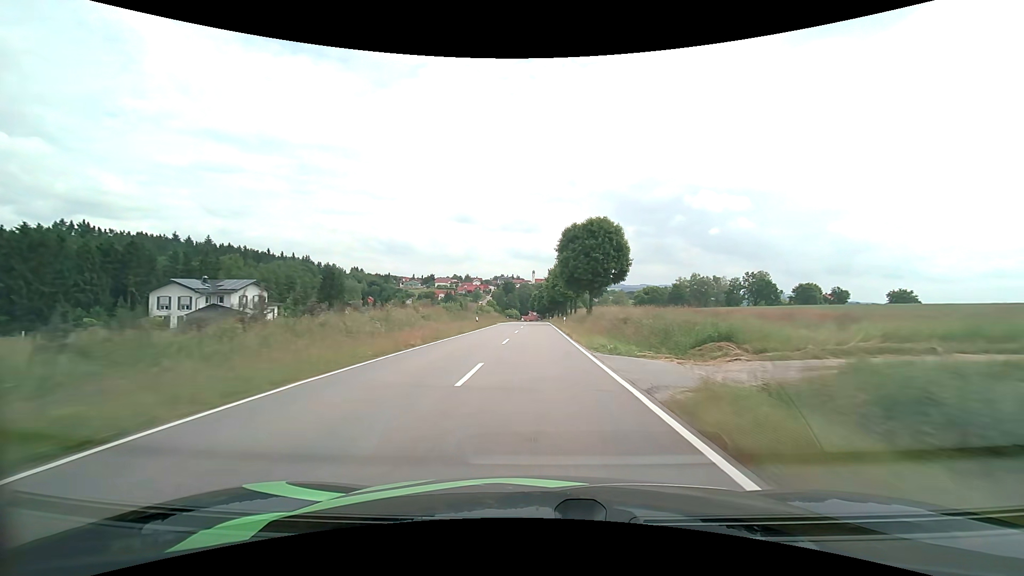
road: tertiary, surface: asphalt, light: Day
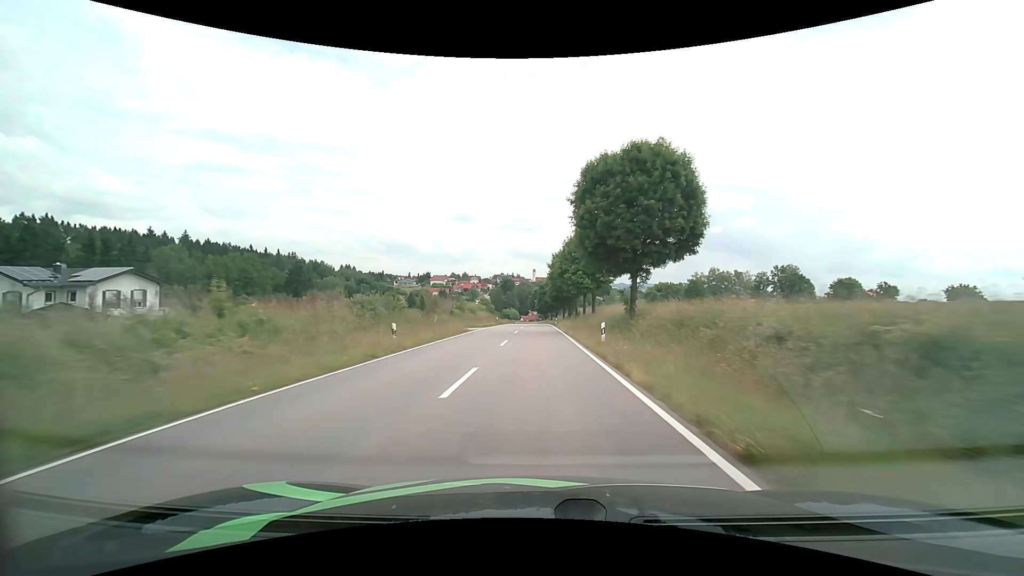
(0.0, +25.9) m; 0°
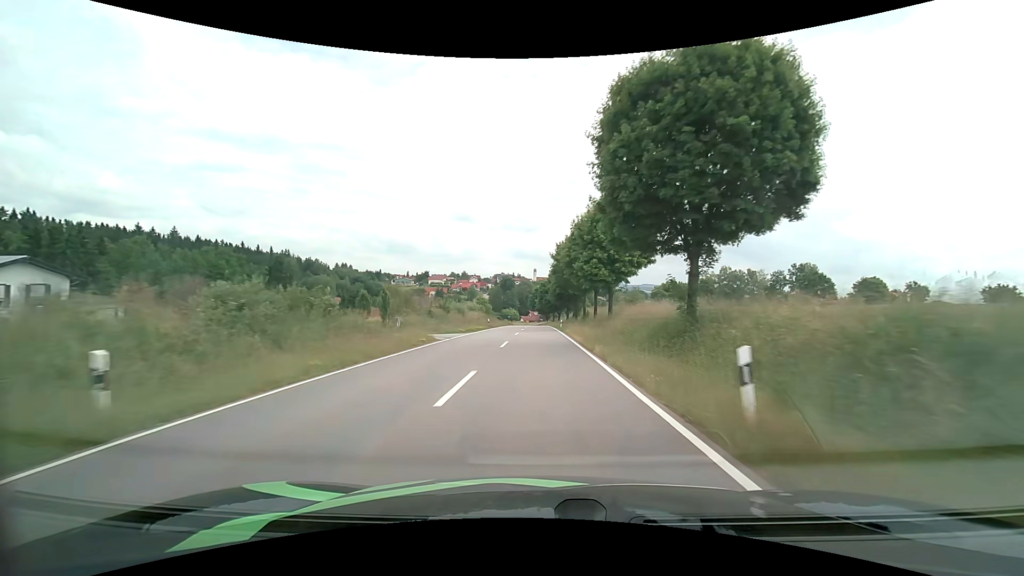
(0.0, +12.6) m; 0°
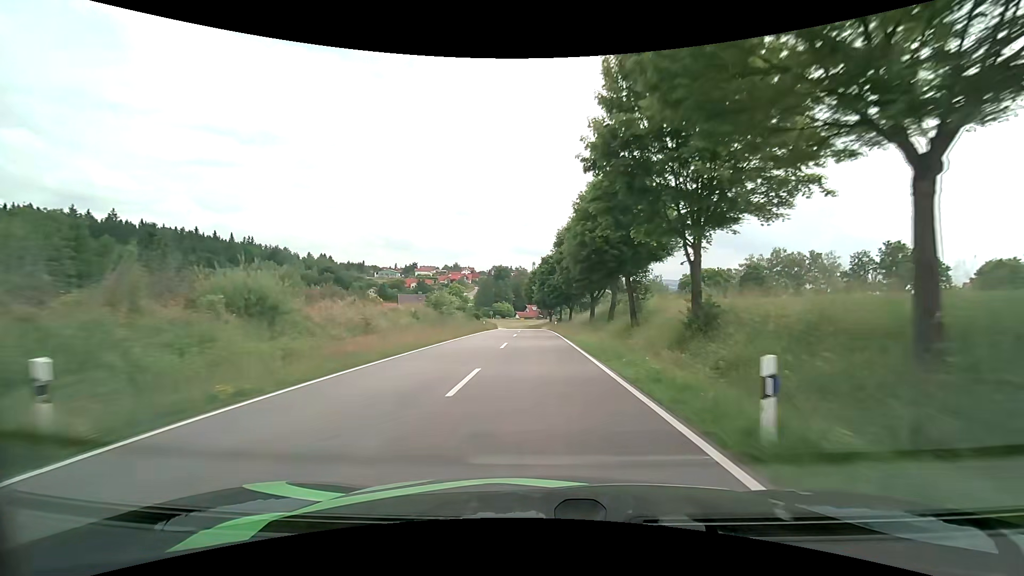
(0.0, +48.5) m; 0°
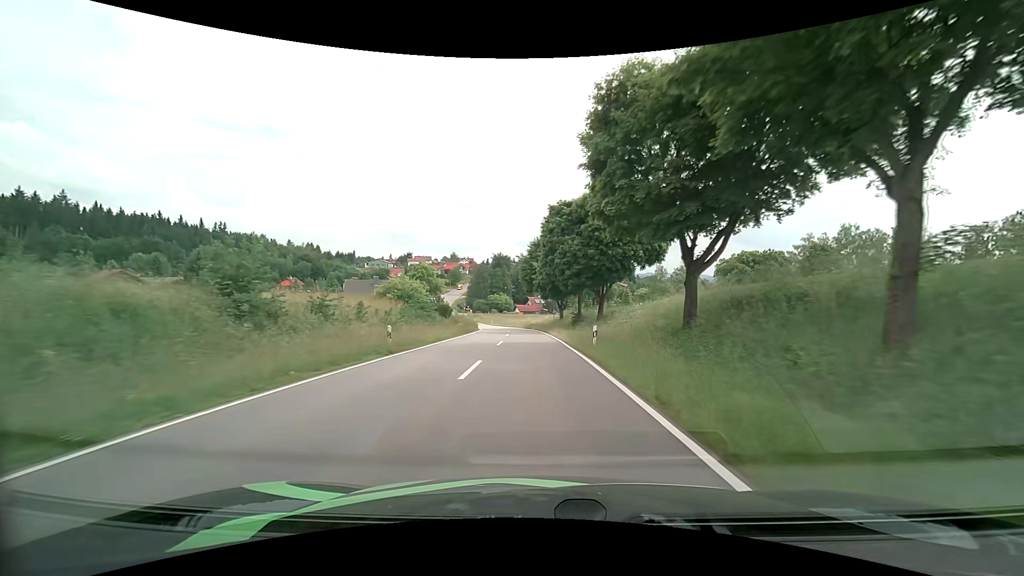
(+0.2, +35.0) m; 0°
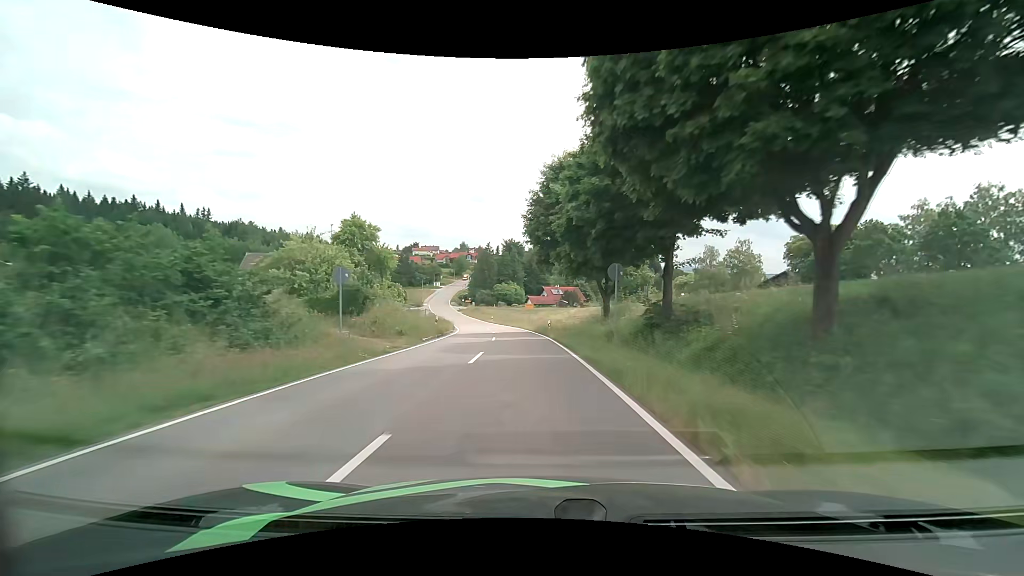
(-0.3, +33.3) m; -1°
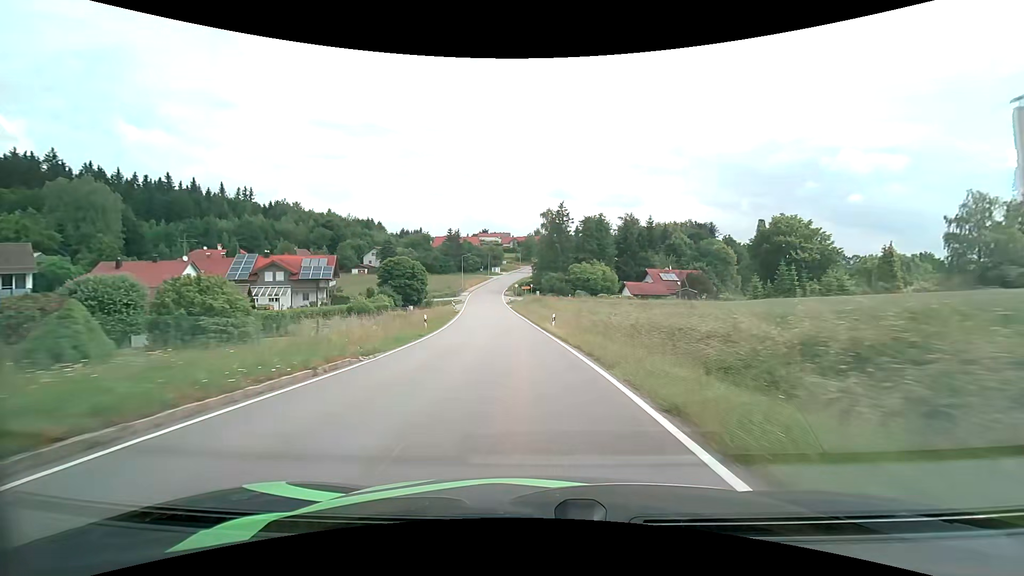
(-3.3, +52.1) m; -9°
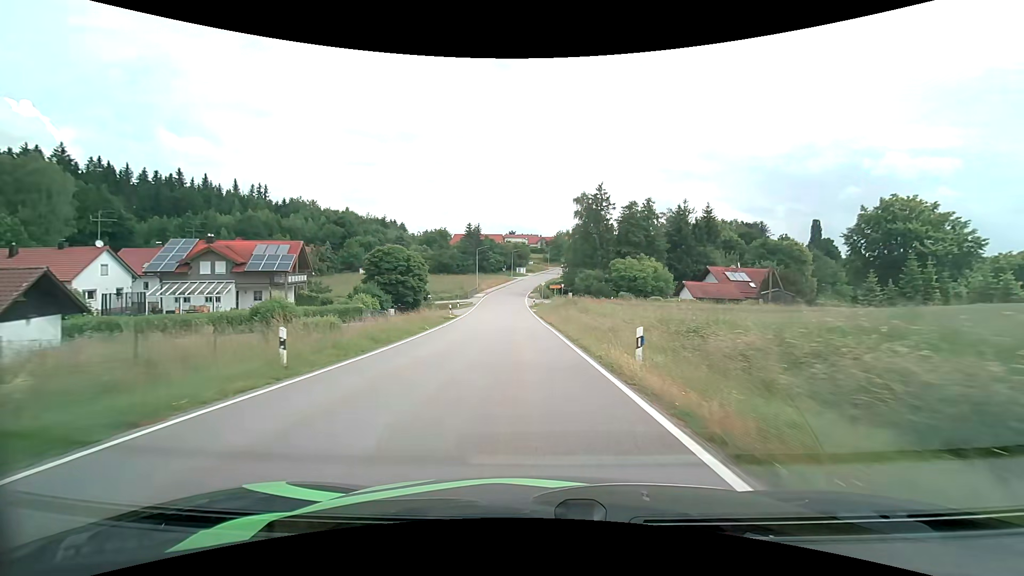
(-0.5, +19.3) m; -3°
(0, +10) (-1, +20) (-1, +30) (-2, +40) (-3, +50) (-3, +60) (-4, +70) (-4, +80) (-4, +90) (-3, +100) m
